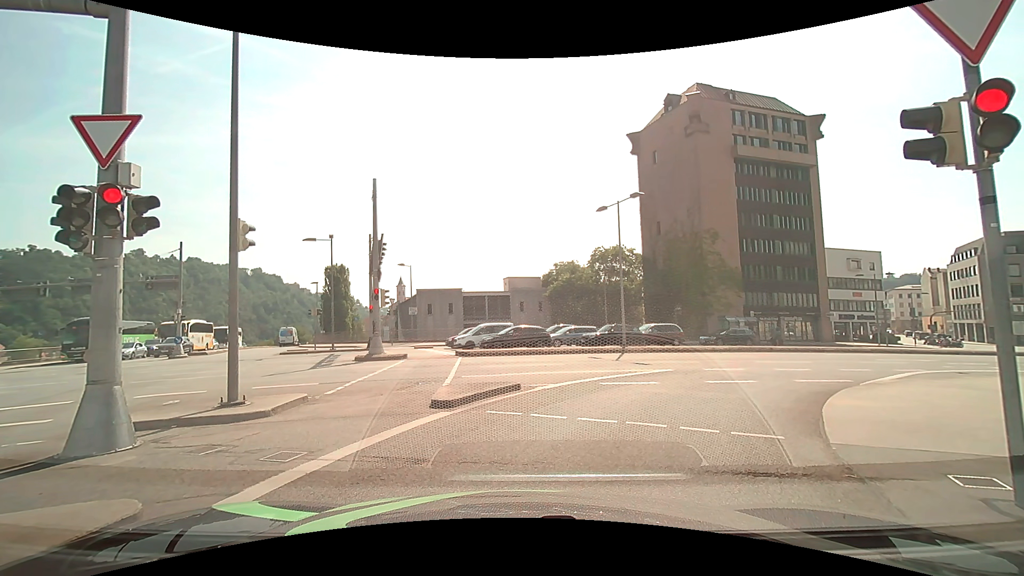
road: primary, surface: asphalt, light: Day
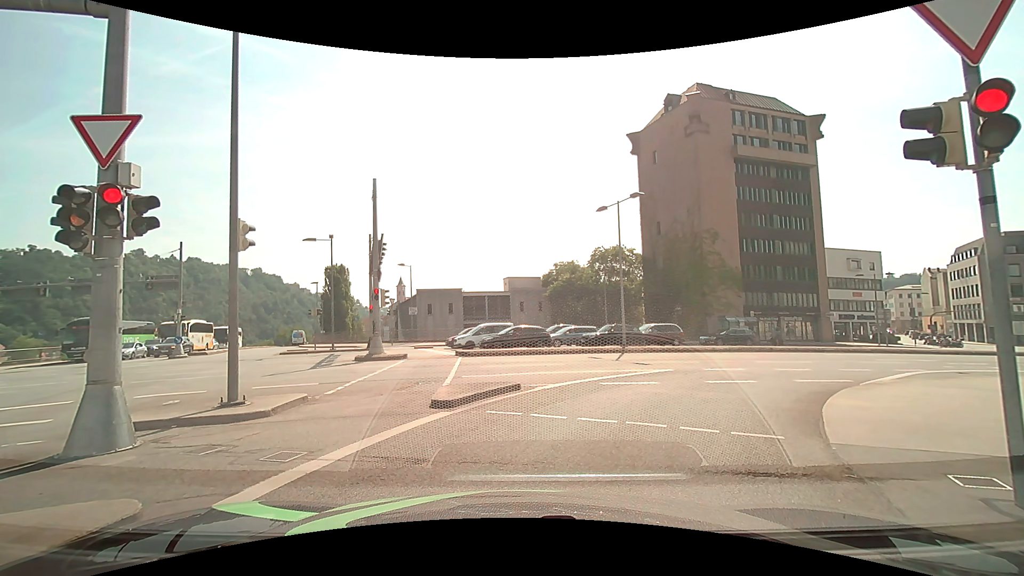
(0.0, 0.0) m; 0°
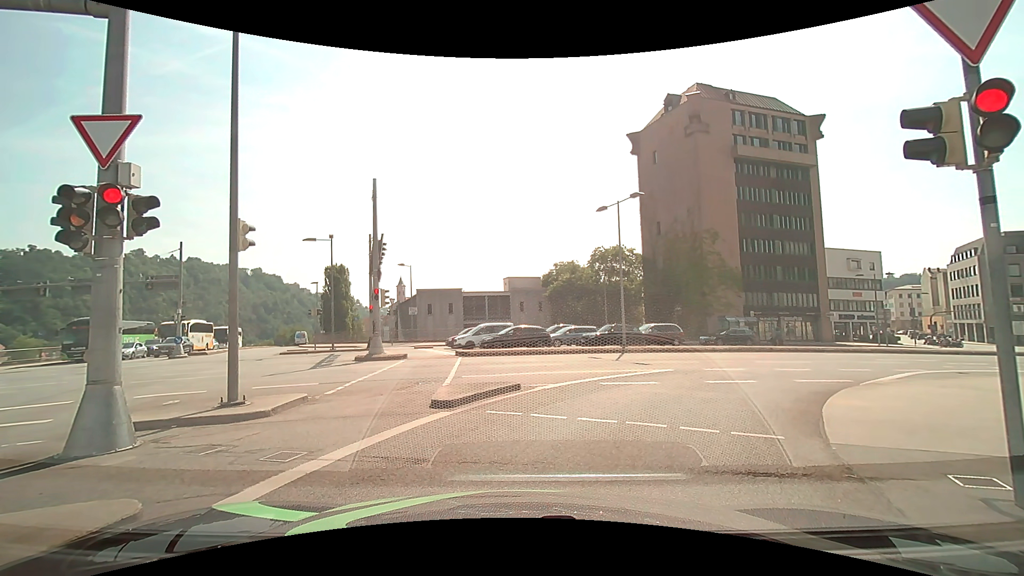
(0.0, 0.0) m; 0°
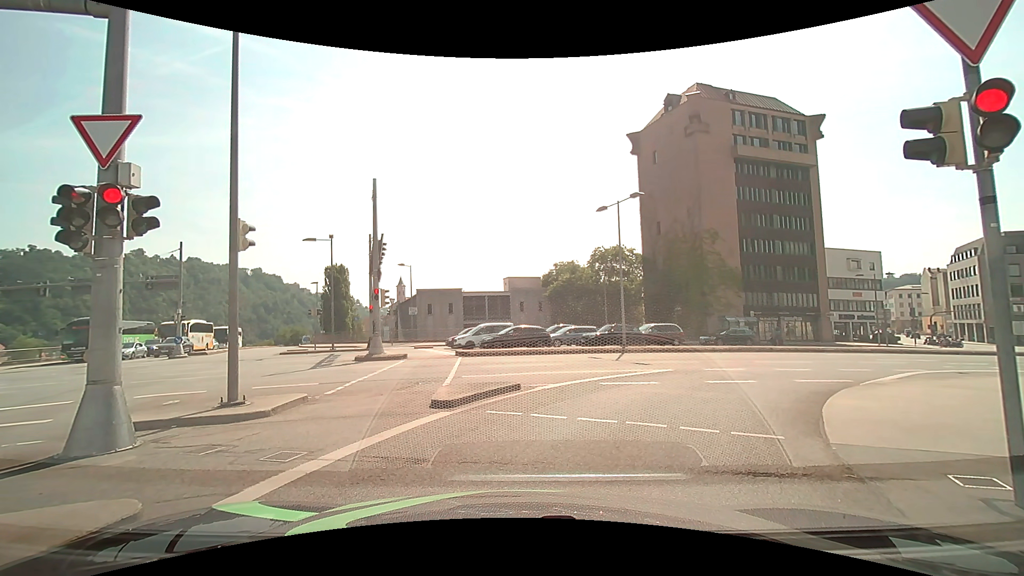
(0.0, 0.0) m; 0°
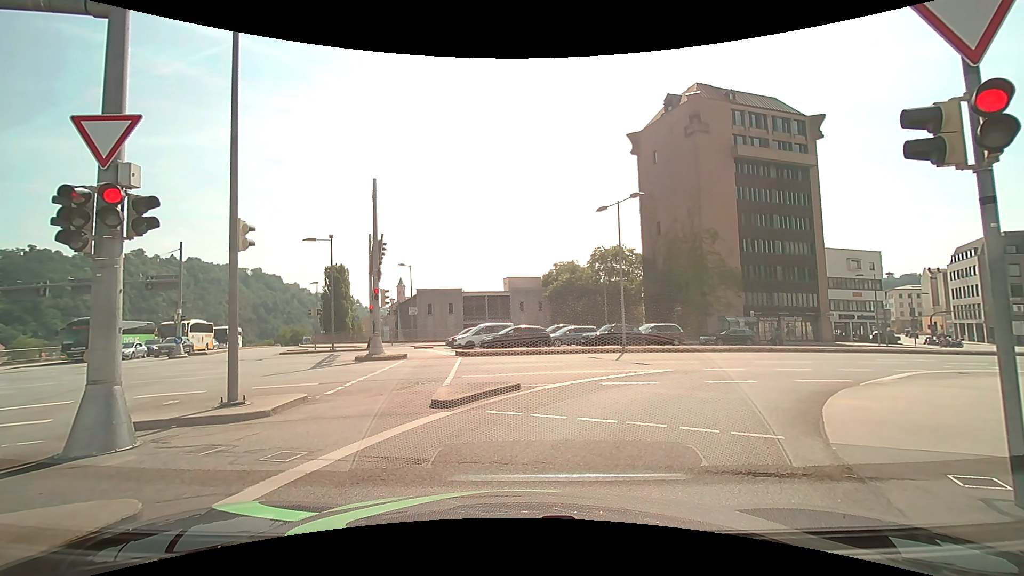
(0.0, 0.0) m; 0°
